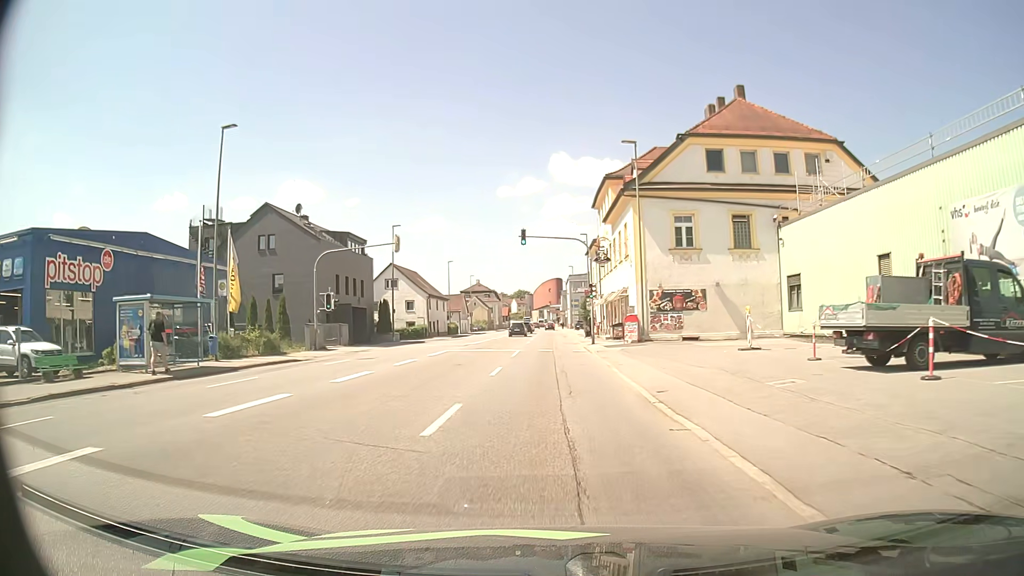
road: tertiary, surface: asphalt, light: Day
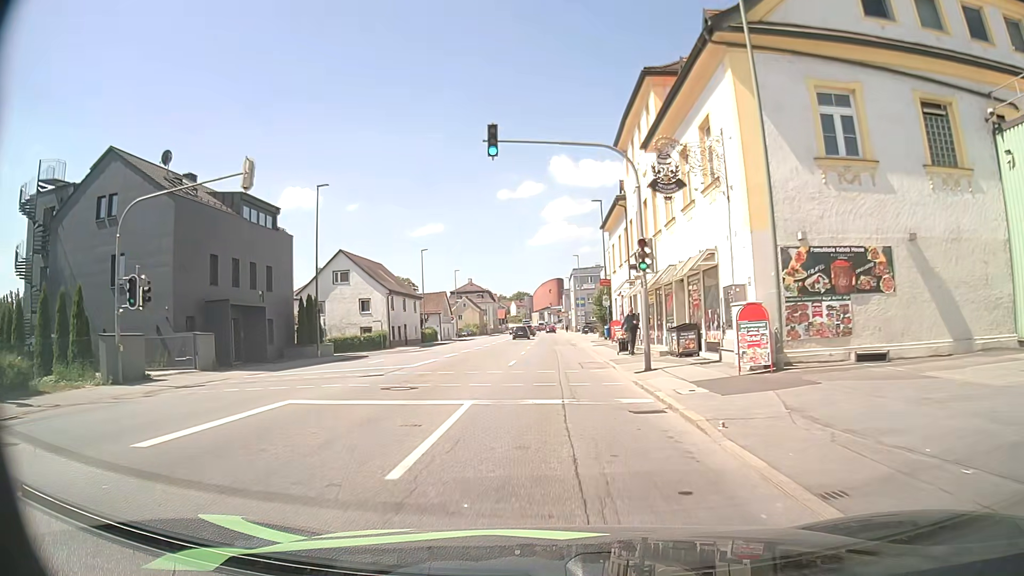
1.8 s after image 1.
(-0.3, +20.2) m; -1°
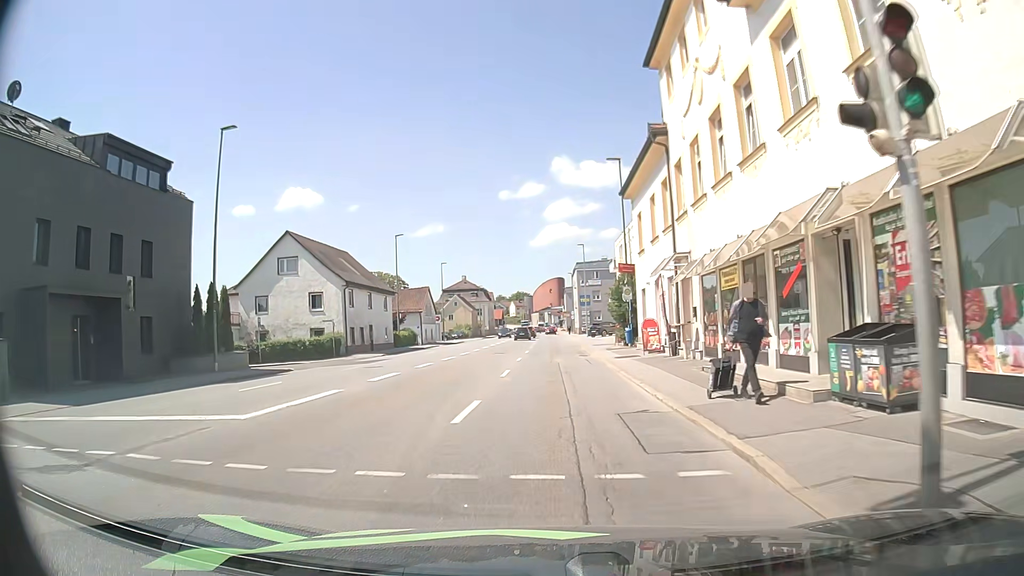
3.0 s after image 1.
(0.0, +13.1) m; -1°
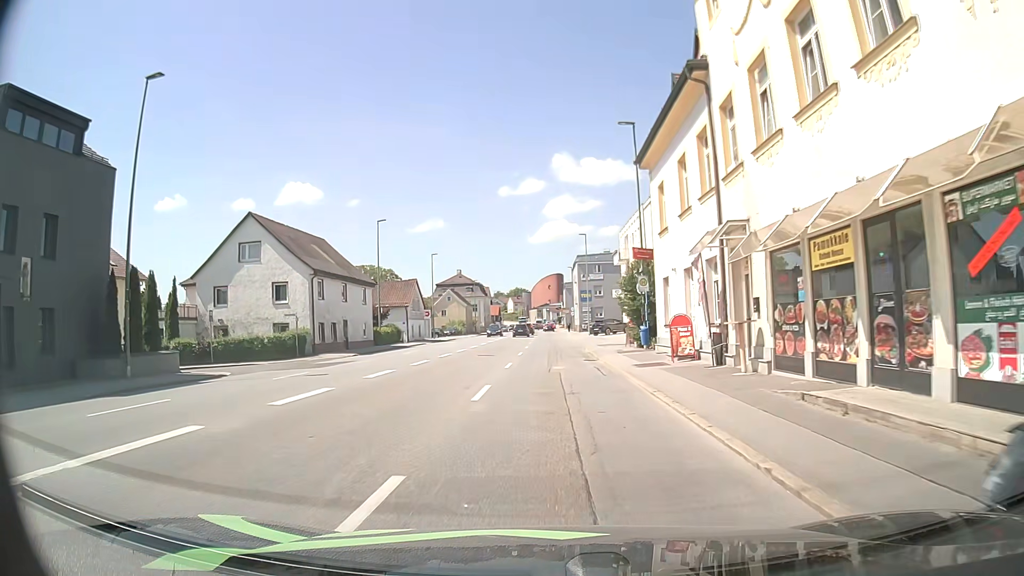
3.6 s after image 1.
(0.0, +6.5) m; +1°
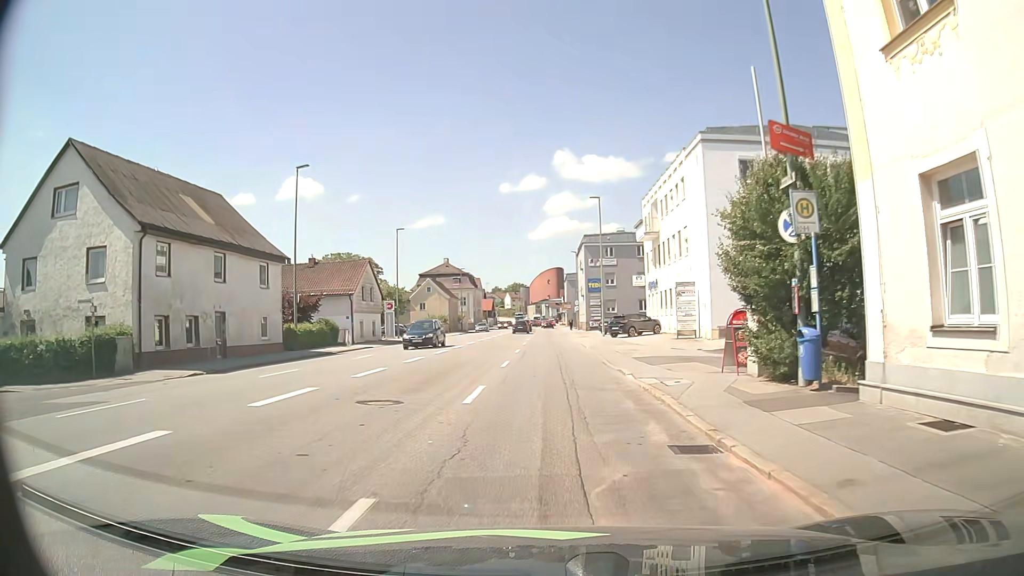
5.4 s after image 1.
(0.0, +18.8) m; 0°
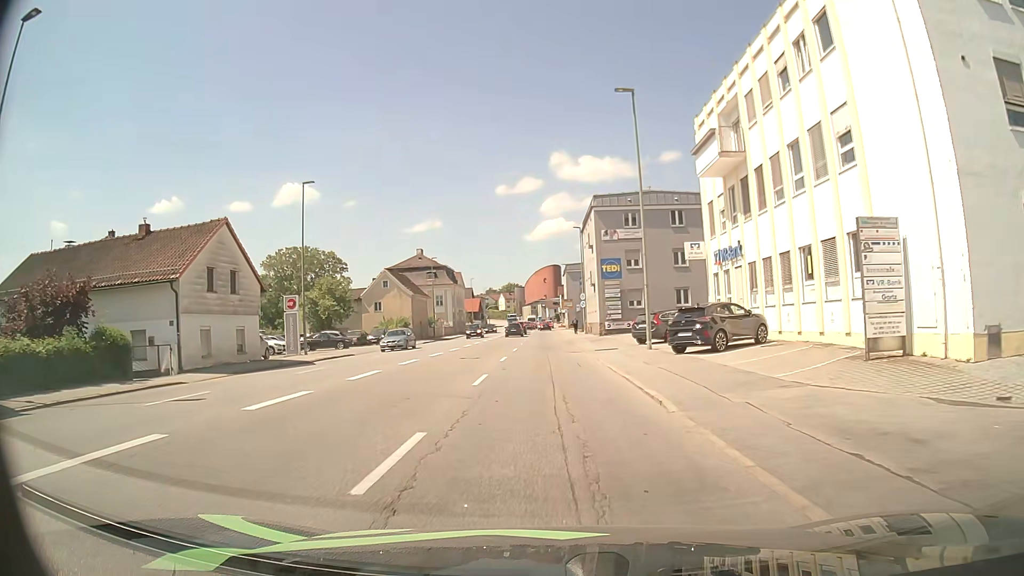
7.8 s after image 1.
(0.0, +23.8) m; 0°
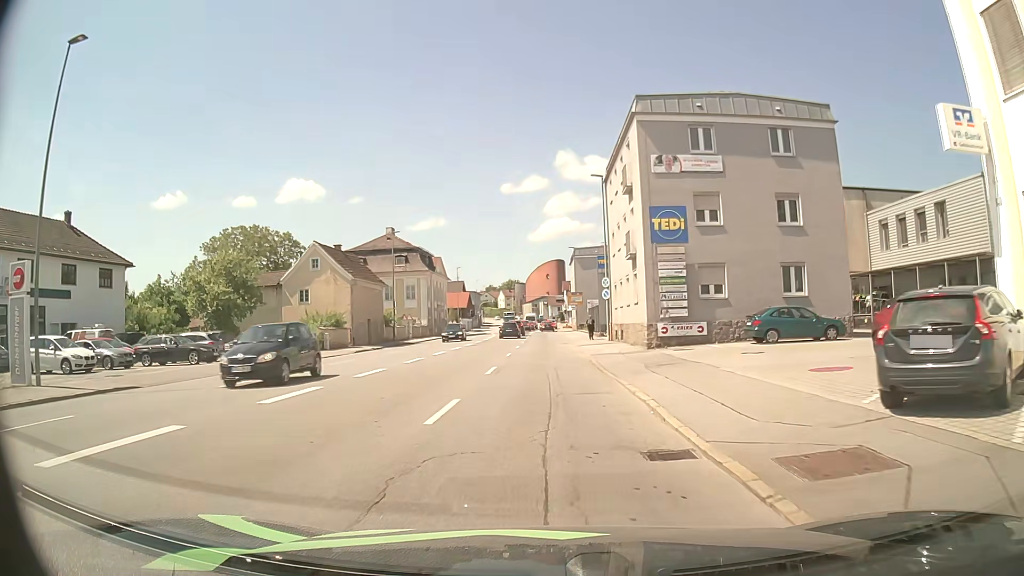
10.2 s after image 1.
(0.0, +23.4) m; 0°
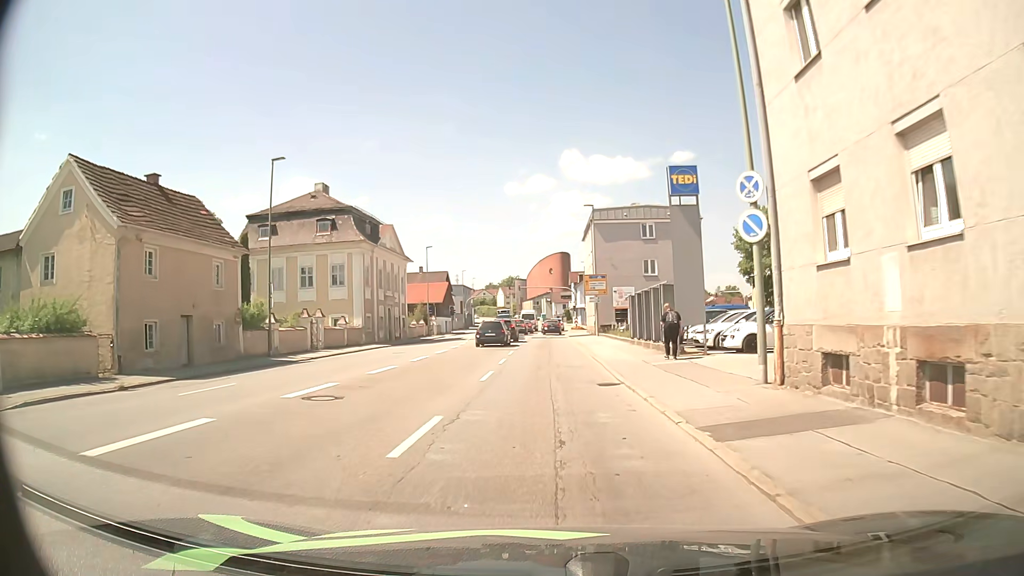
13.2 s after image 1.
(0.0, +29.3) m; 0°
(0, +10) (0, +20) (0, +30) (0, +40) (0, +50) (0, +60) (+1, +70) (+1, +80) (+1, +90) (+2, +100) m
